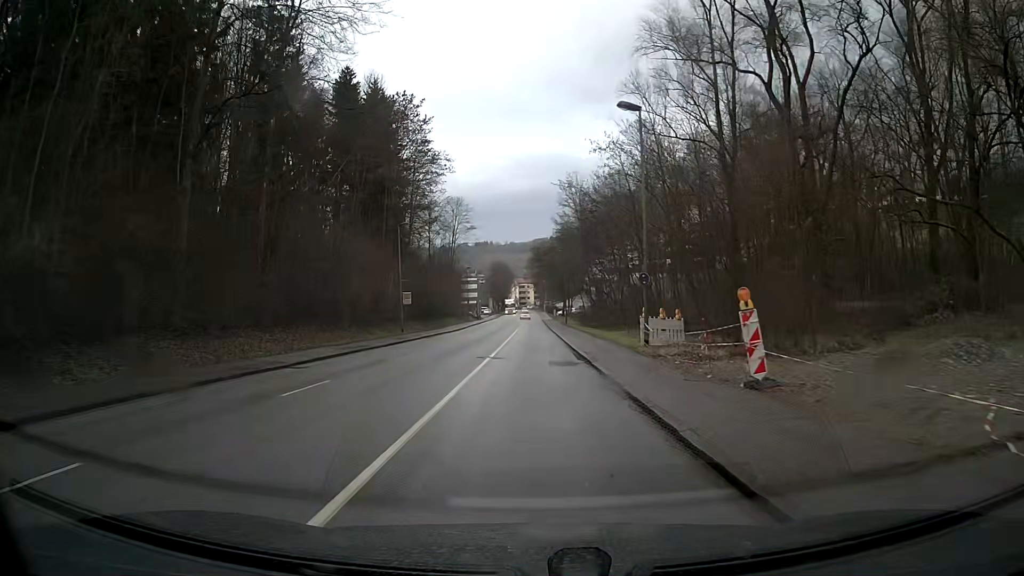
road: tertiary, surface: asphalt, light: Day
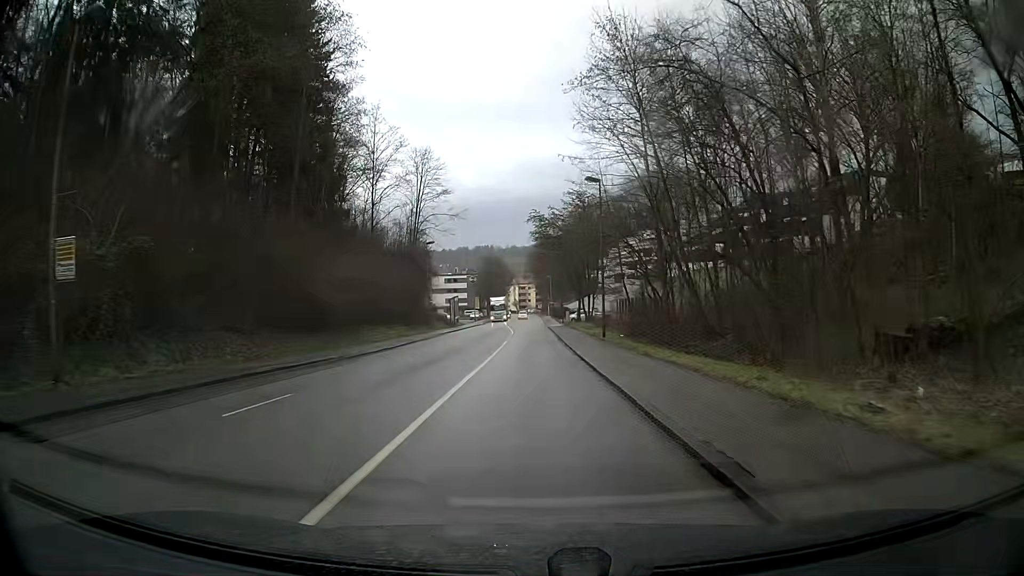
(-0.2, +38.1) m; 0°
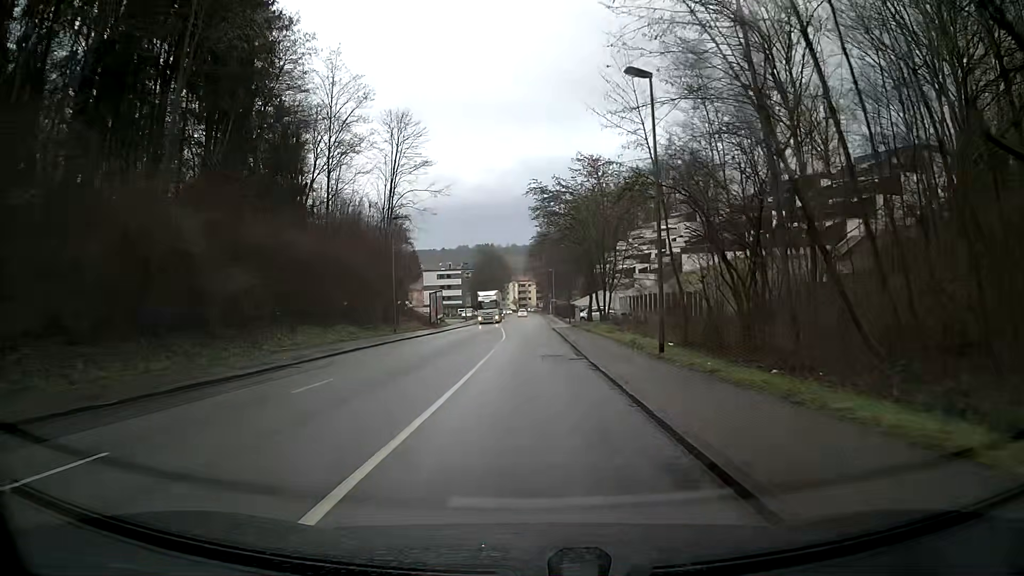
(-0.1, +15.2) m; -1°
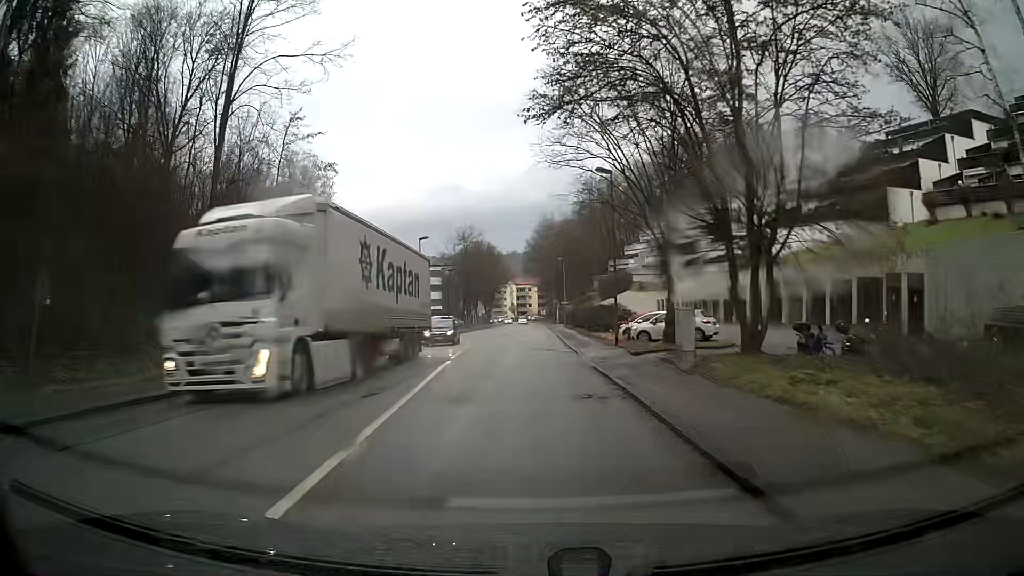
(0.0, +38.0) m; 0°
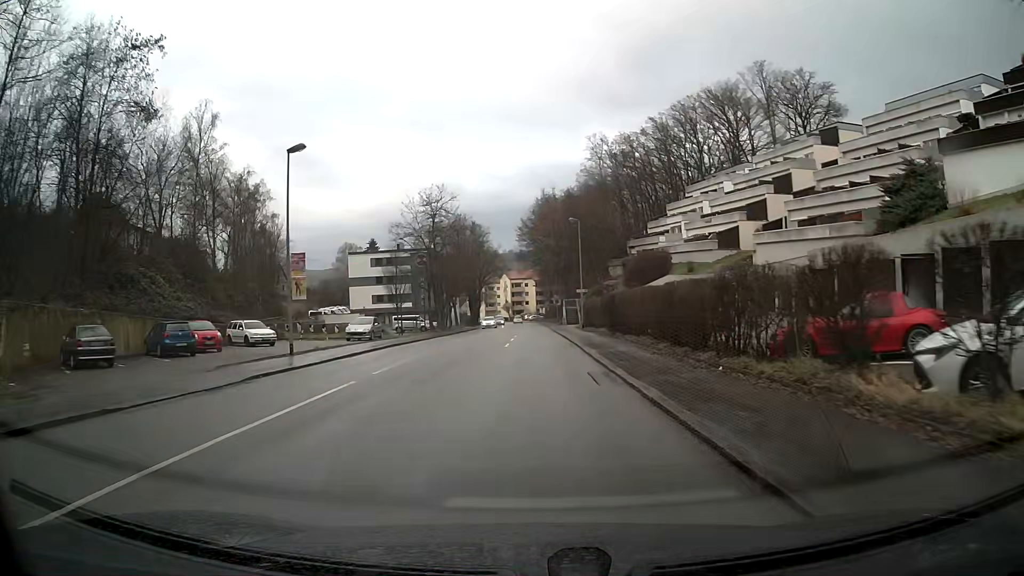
(-0.1, +30.7) m; +1°
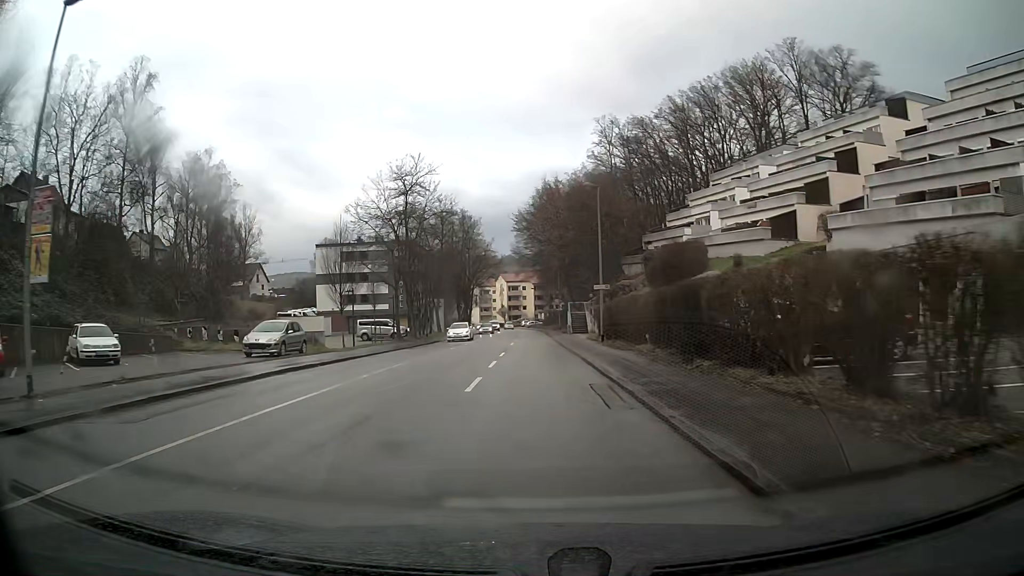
(0.0, +15.3) m; 0°
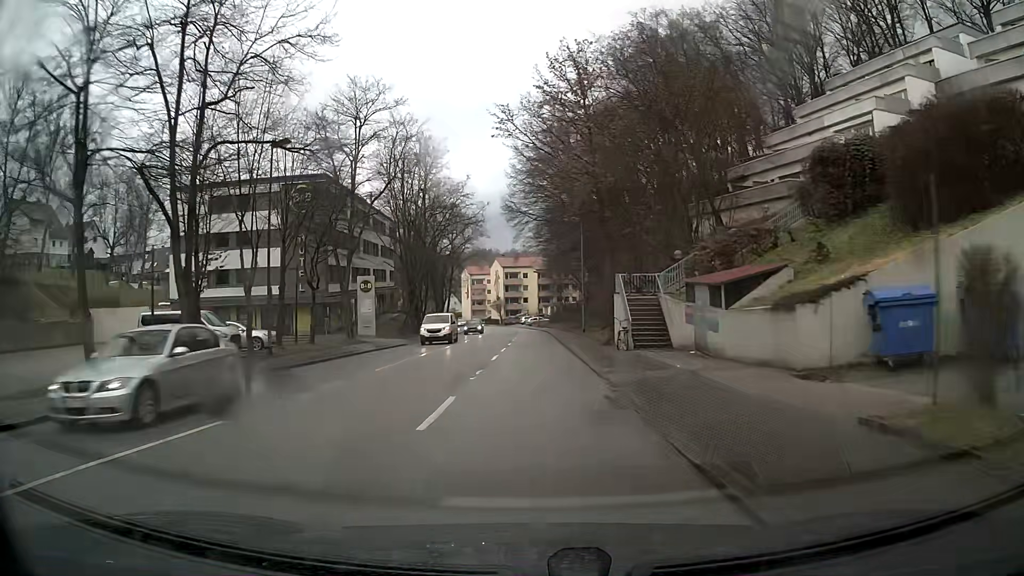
(+0.1, +38.1) m; 0°
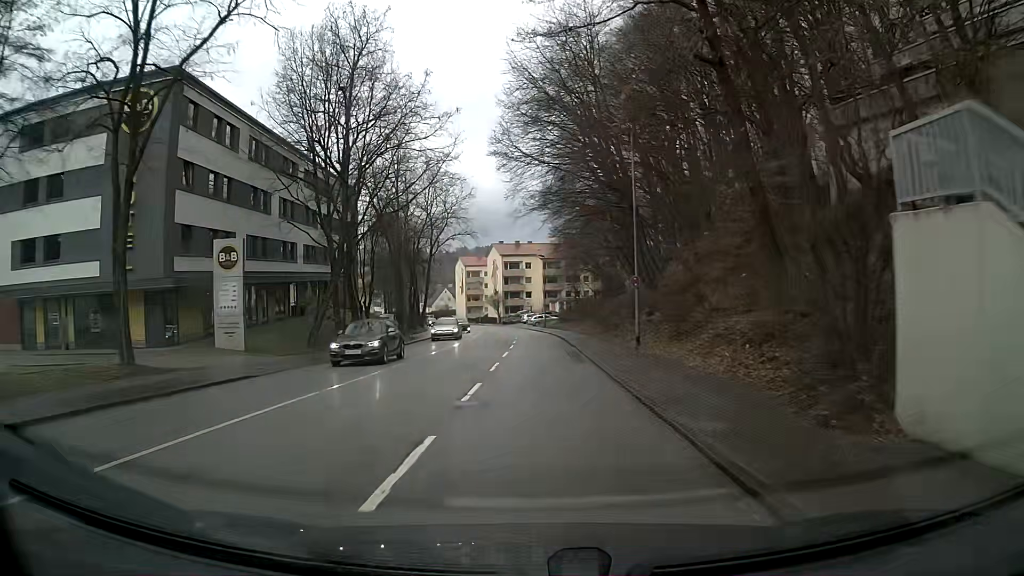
(-0.1, +23.0) m; 0°
(0, +10) (0, +20) (0, +30) (0, +40) (0, +50) (-1, +60) (-2, +70) (-3, +80) (-4, +90) (-6, +100) m
